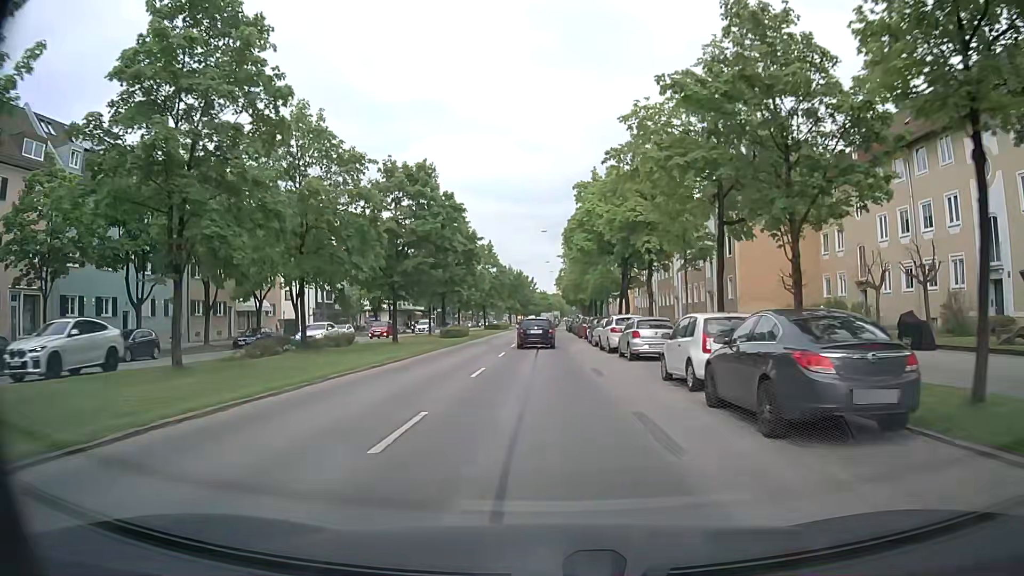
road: secondary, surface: asphalt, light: Day
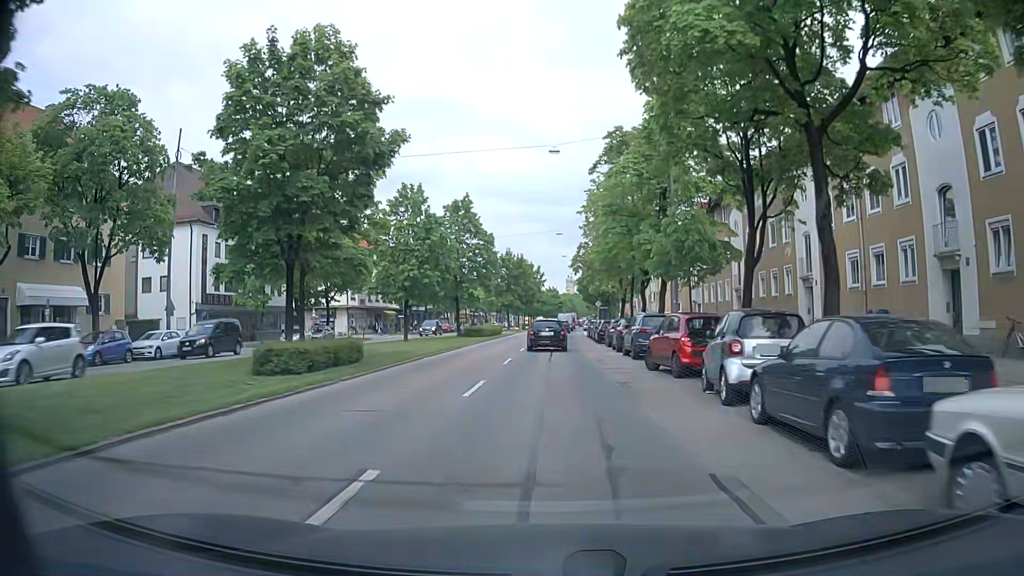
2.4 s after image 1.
(+0.1, +31.3) m; 0°
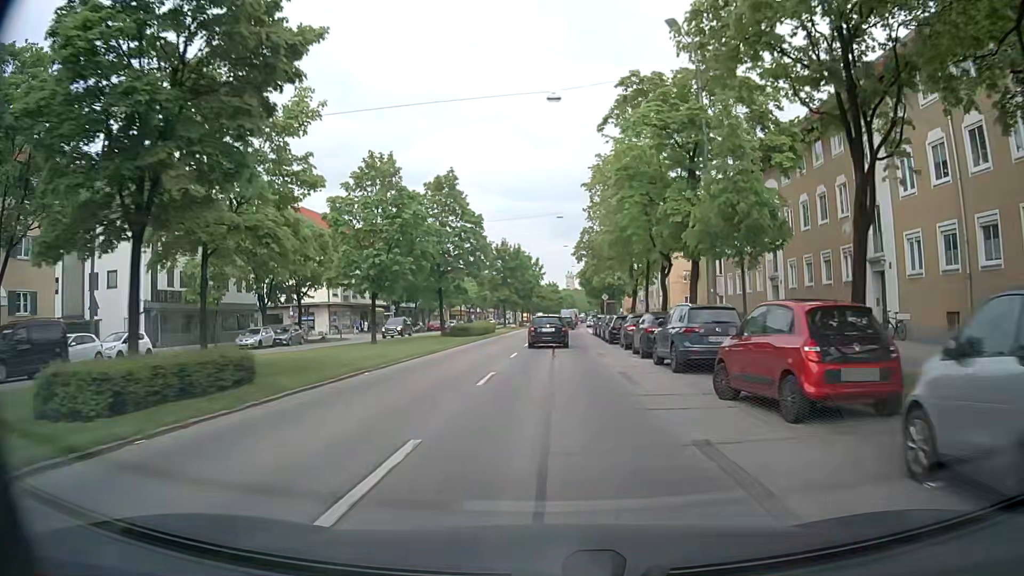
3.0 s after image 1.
(0.0, +7.8) m; -1°
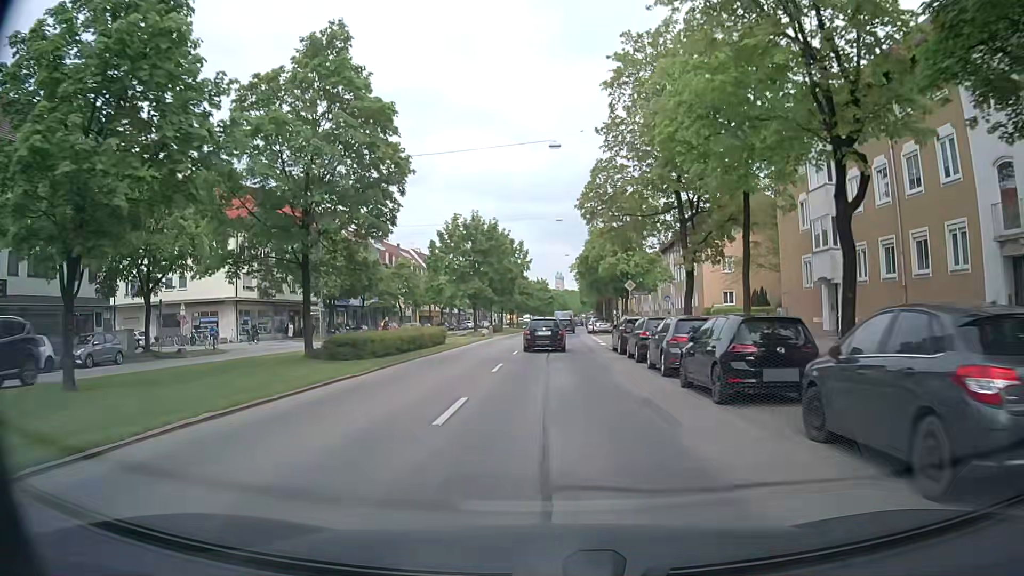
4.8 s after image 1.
(+0.2, +23.0) m; +1°
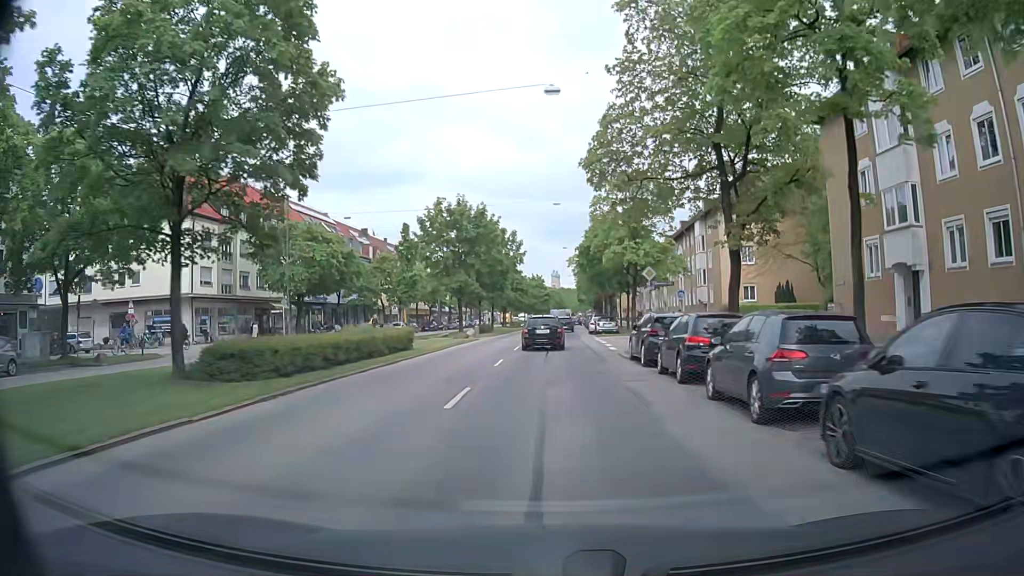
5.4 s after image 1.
(+0.1, +7.6) m; +1°
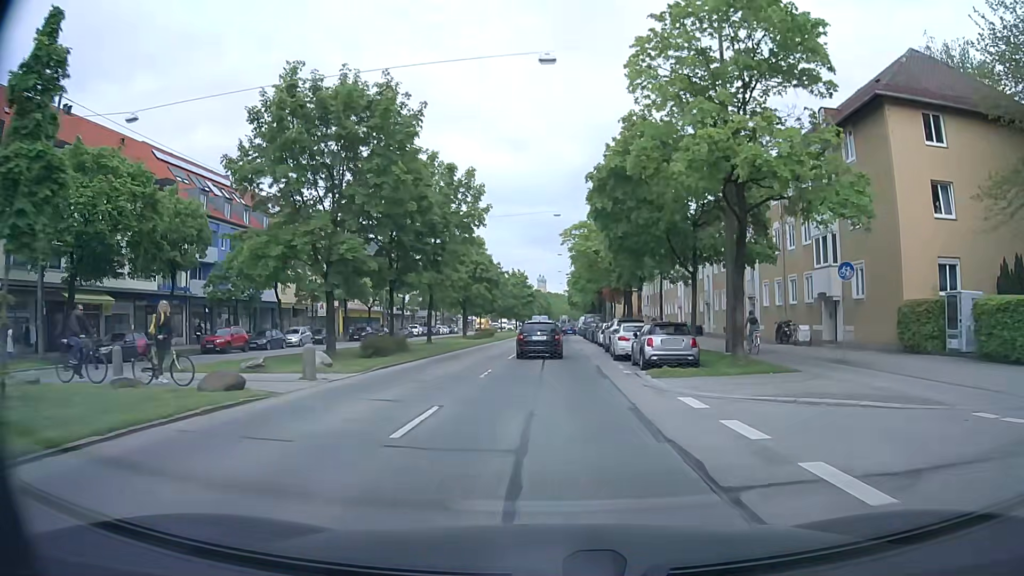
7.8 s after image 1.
(-0.1, +29.7) m; 0°
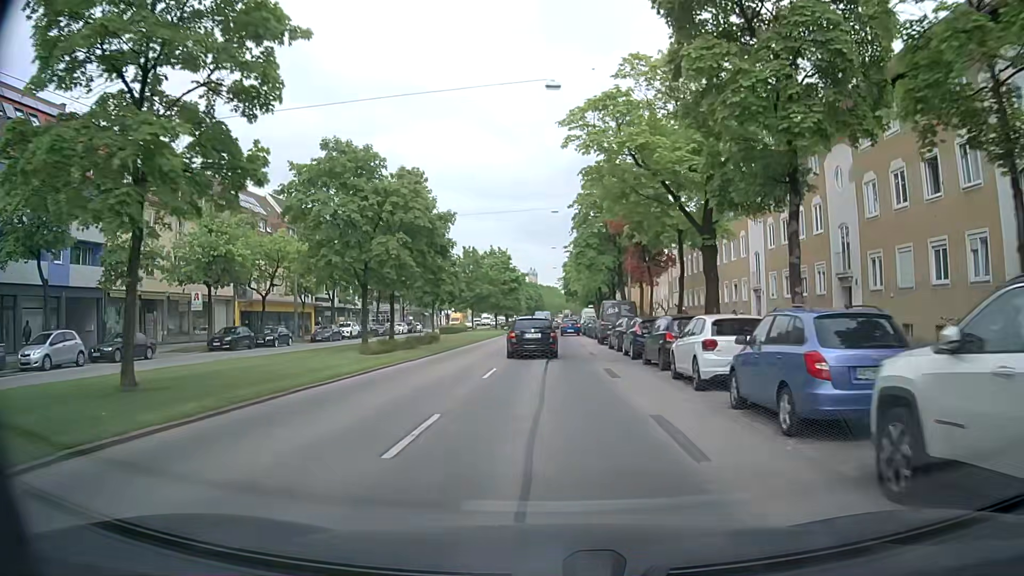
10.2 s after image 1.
(+0.2, +28.5) m; +2°
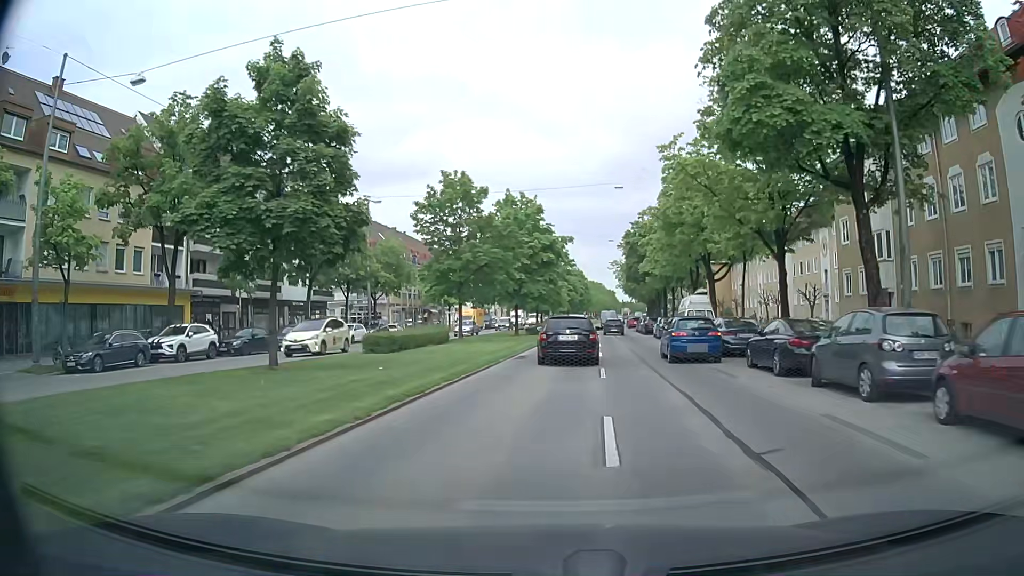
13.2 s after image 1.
(-1.8, +37.0) m; -4°
(0, +10) (0, +20) (+1, +30) (+2, +40) (+4, +50) (+6, +60) (+7, +70) (+8, +80) (+8, +89) (+9, +99) m
